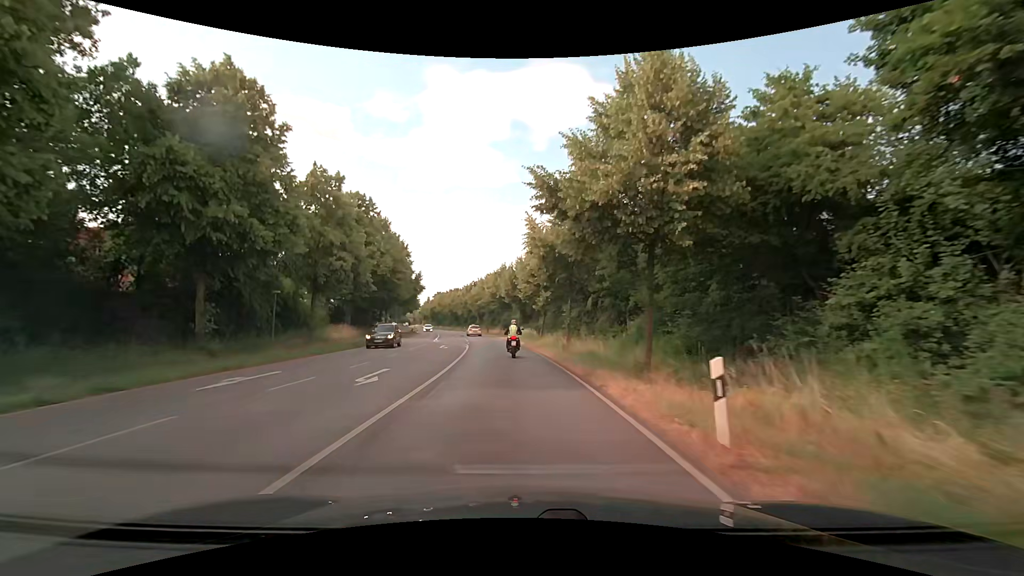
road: primary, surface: asphalt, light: Day
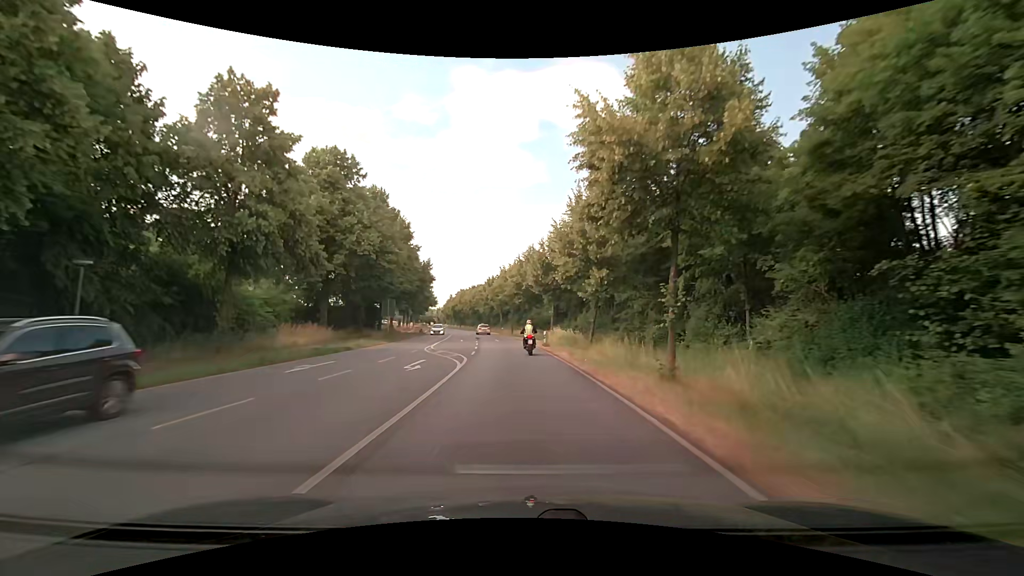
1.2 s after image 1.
(-0.7, +16.6) m; -4°
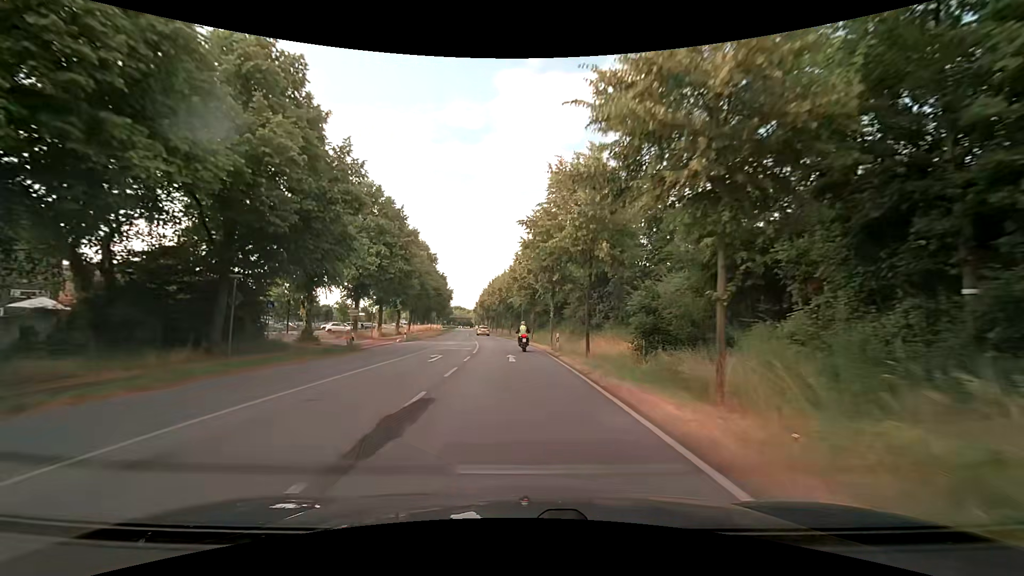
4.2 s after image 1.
(-2.0, +46.9) m; -5°
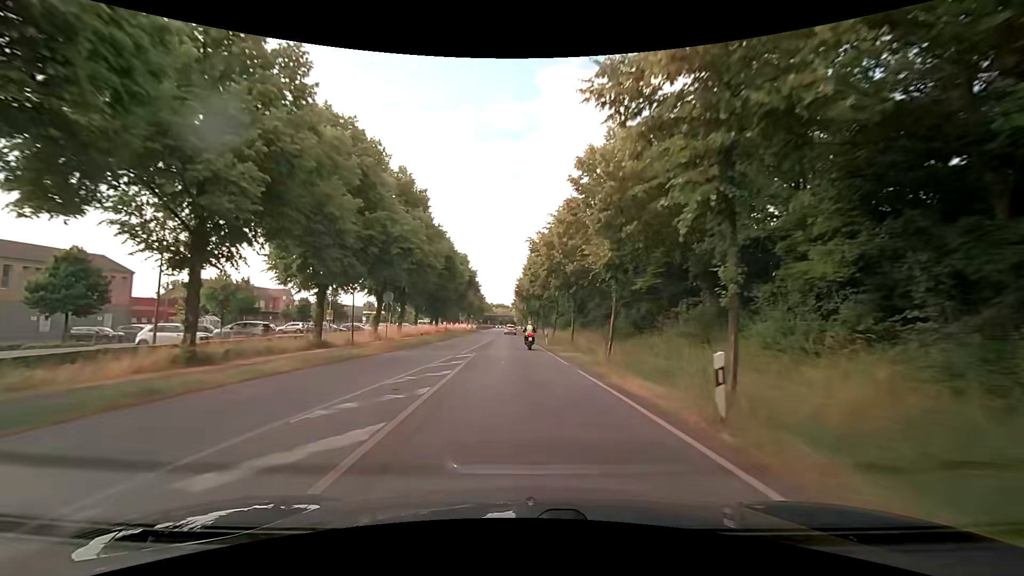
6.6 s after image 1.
(-1.9, +41.6) m; -5°
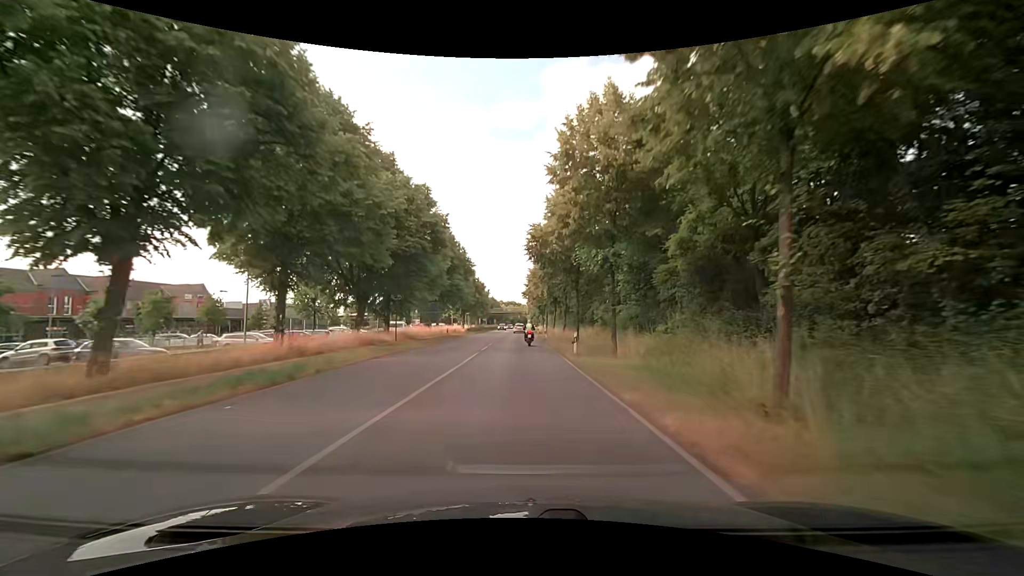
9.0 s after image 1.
(-0.9, +41.5) m; -2°
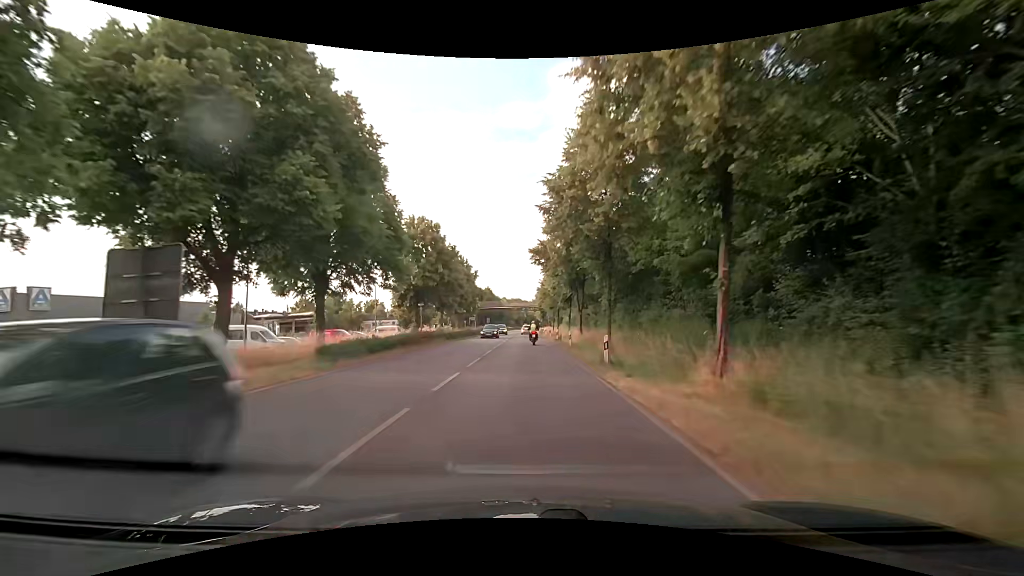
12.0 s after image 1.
(-0.2, +52.5) m; 0°
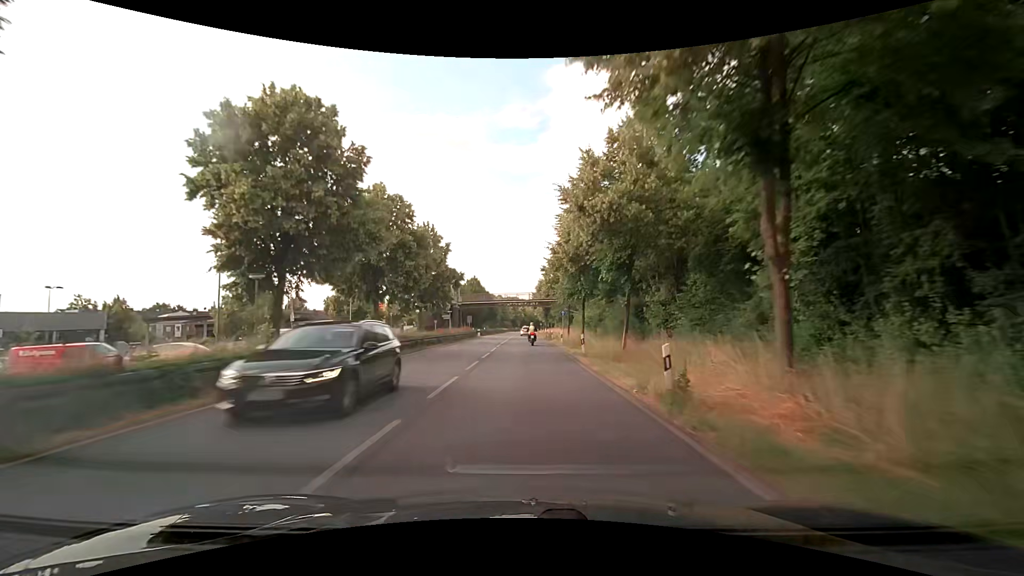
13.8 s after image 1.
(0.0, +31.1) m; 0°
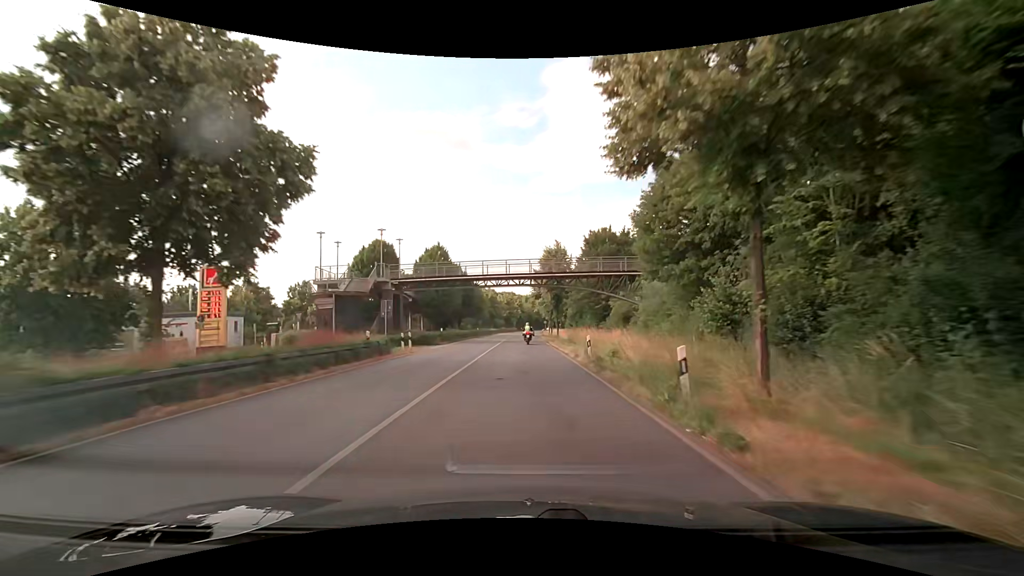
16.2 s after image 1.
(+0.1, +41.3) m; 0°
(0, +10) (0, +20) (0, +30) (+1, +40) (+1, +50) (+1, +60) (+1, +70) (+2, +80) (+2, +90) (+2, +100) m
